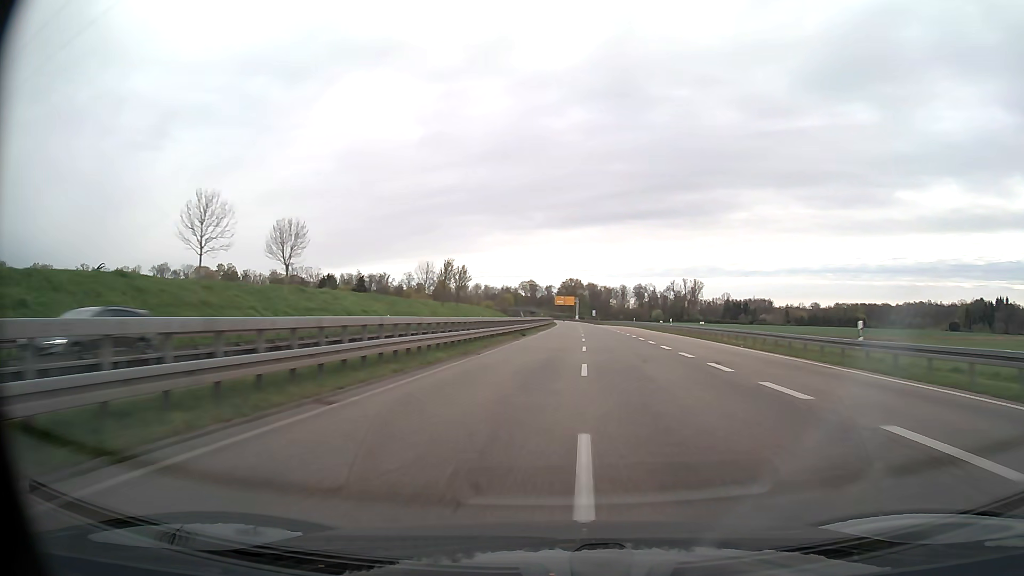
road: trunk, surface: asphalt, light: Day
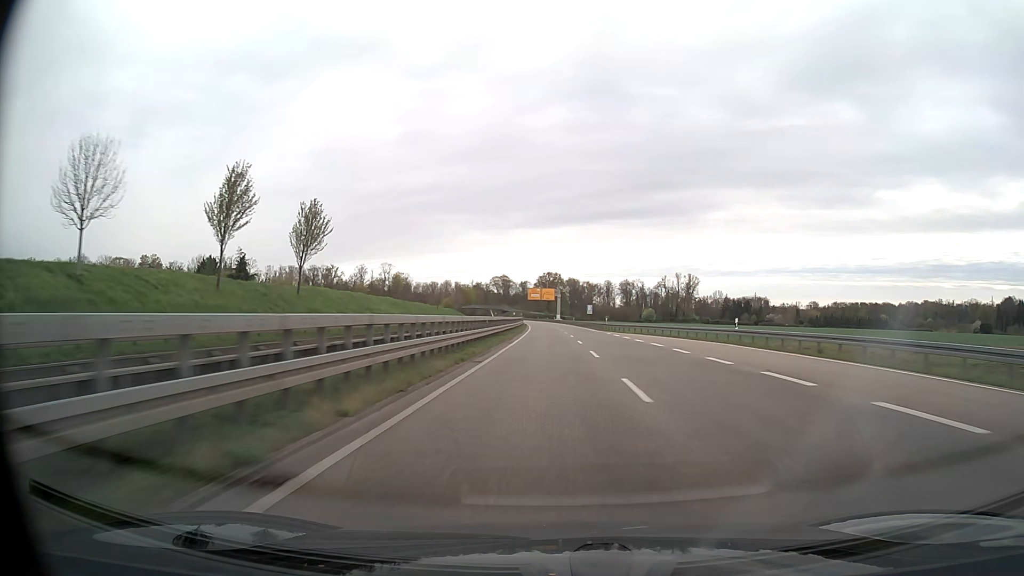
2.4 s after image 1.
(+1.2, +64.5) m; +2°
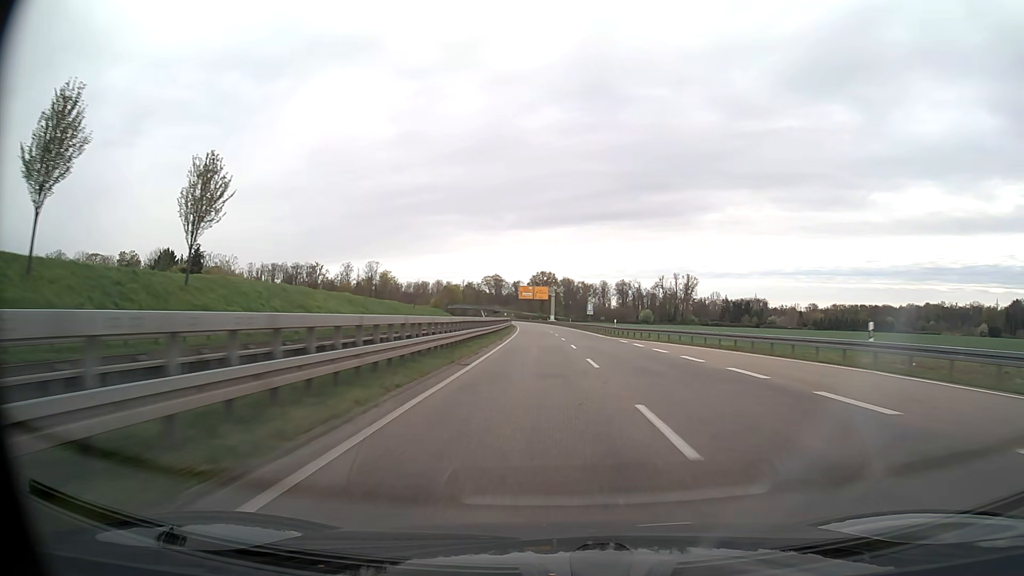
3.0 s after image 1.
(+0.1, +16.1) m; 0°
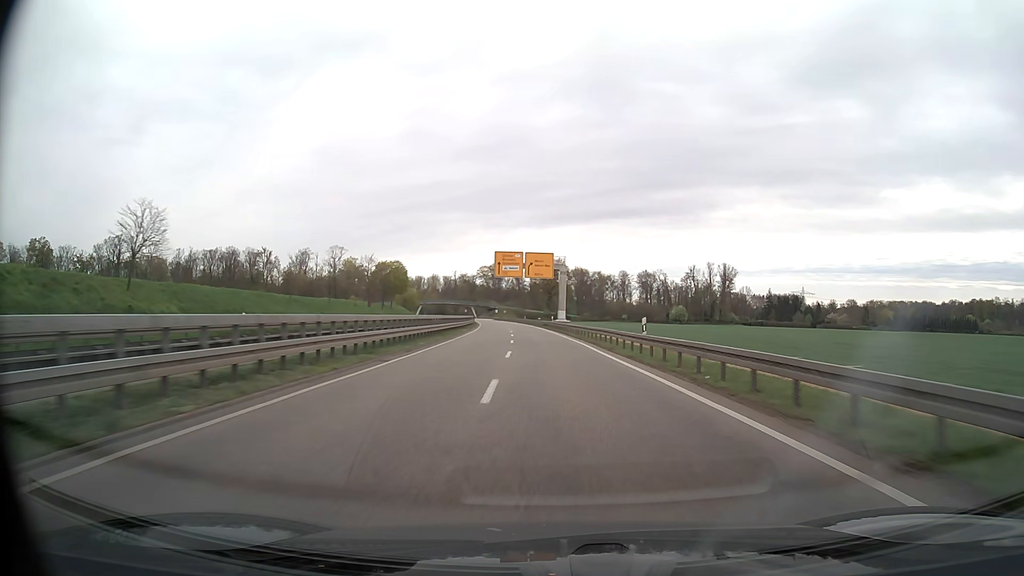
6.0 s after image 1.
(+0.3, +79.8) m; 0°
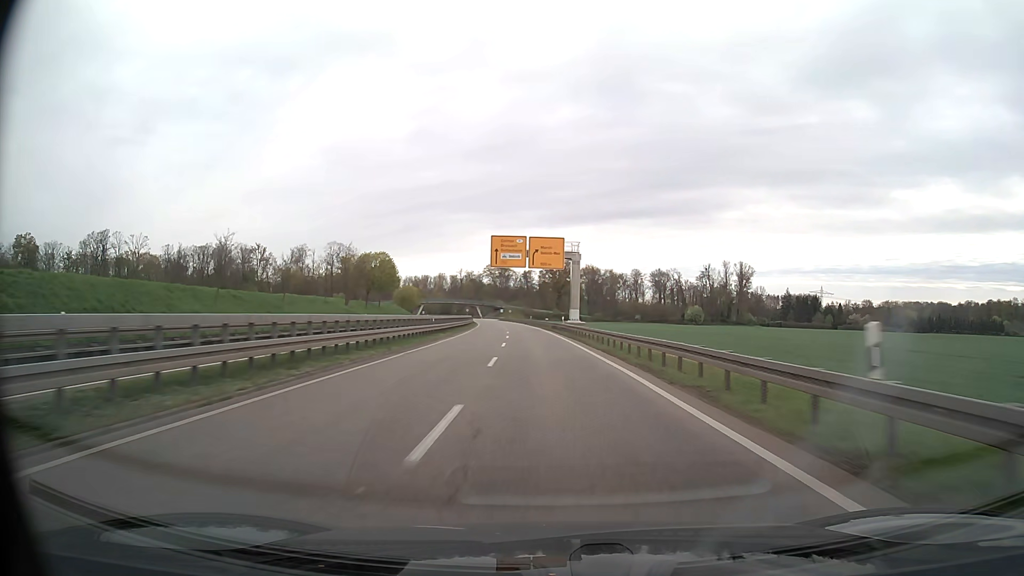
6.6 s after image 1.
(-0.1, +15.7) m; -1°
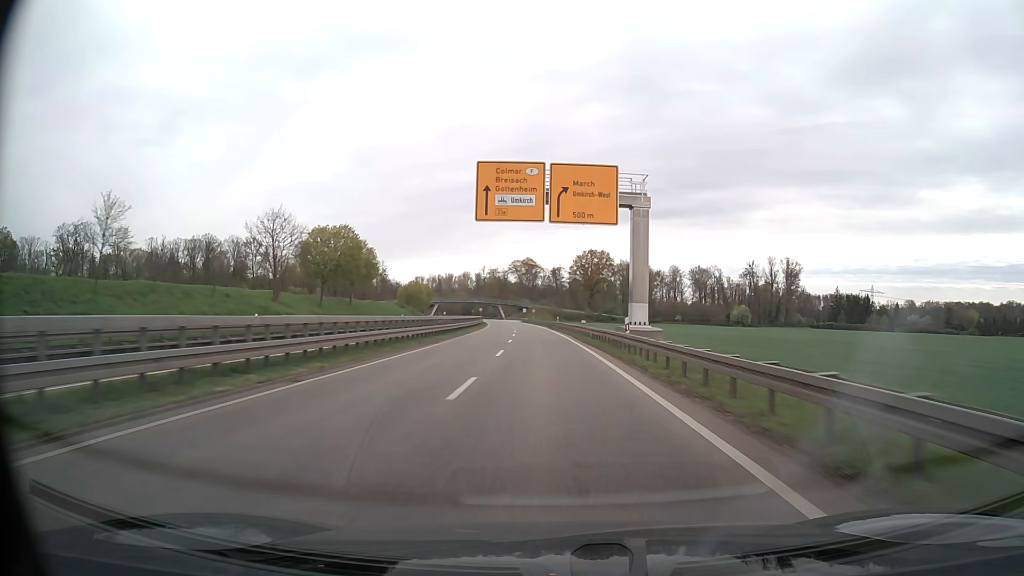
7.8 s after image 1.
(-0.7, +31.0) m; -3°
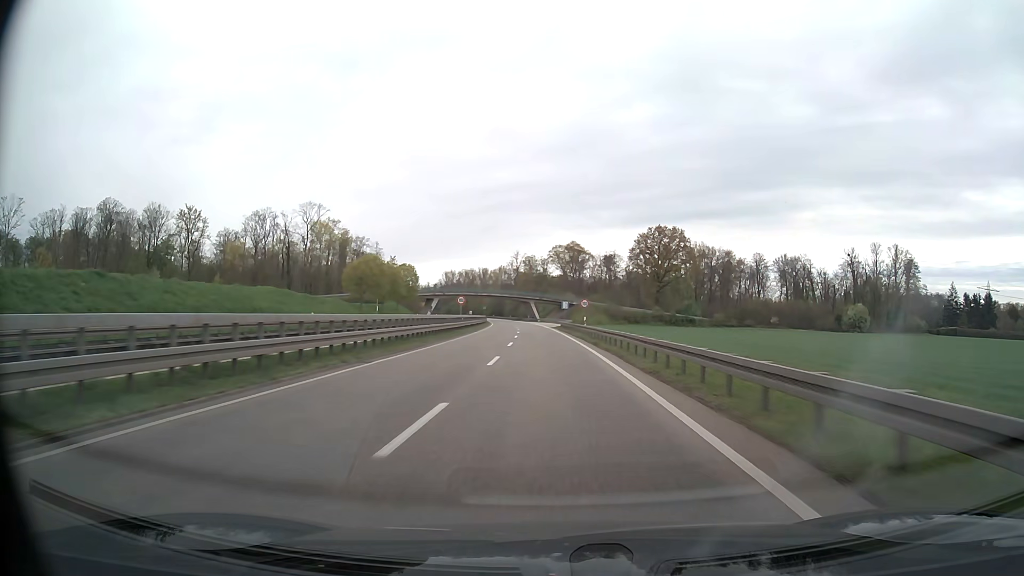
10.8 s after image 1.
(-2.7, +75.6) m; -4°
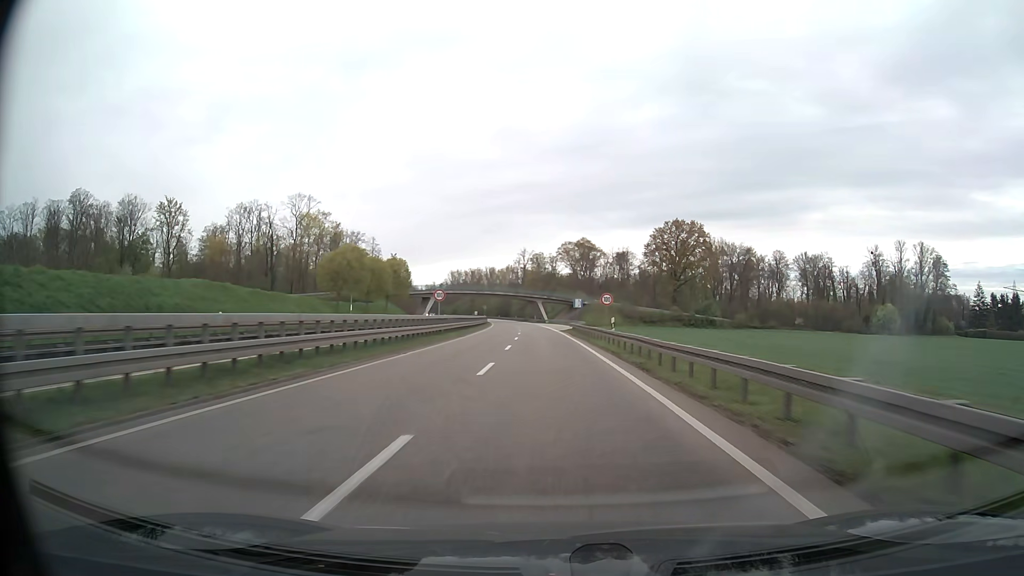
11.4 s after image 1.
(-0.1, +14.8) m; -1°
(0, +10) (0, +20) (0, +30) (-1, +40) (-1, +50) (-1, +60) (-2, +70) (-2, +80) (-3, +90) (-4, +100) m
